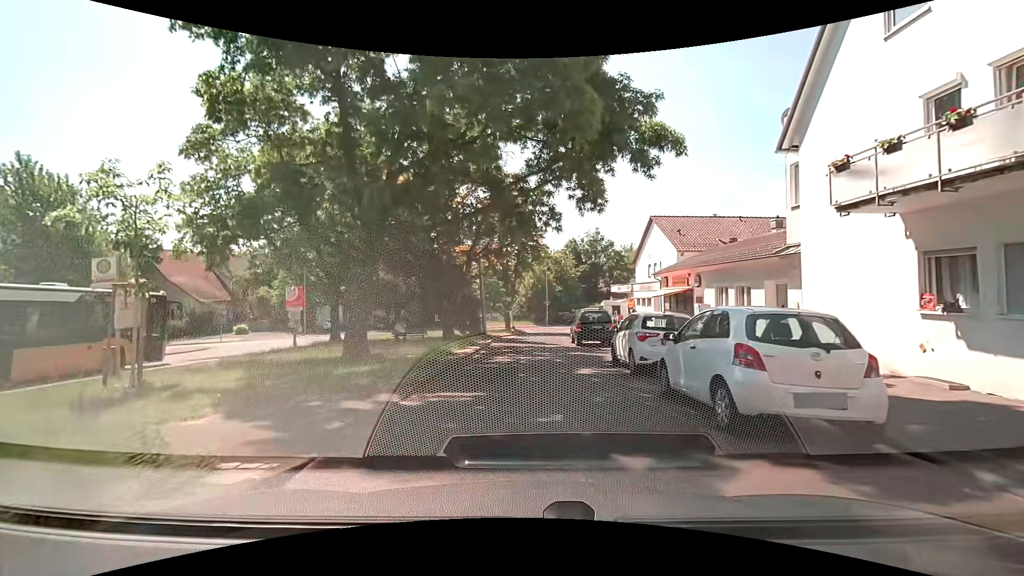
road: residential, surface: asphalt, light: Day
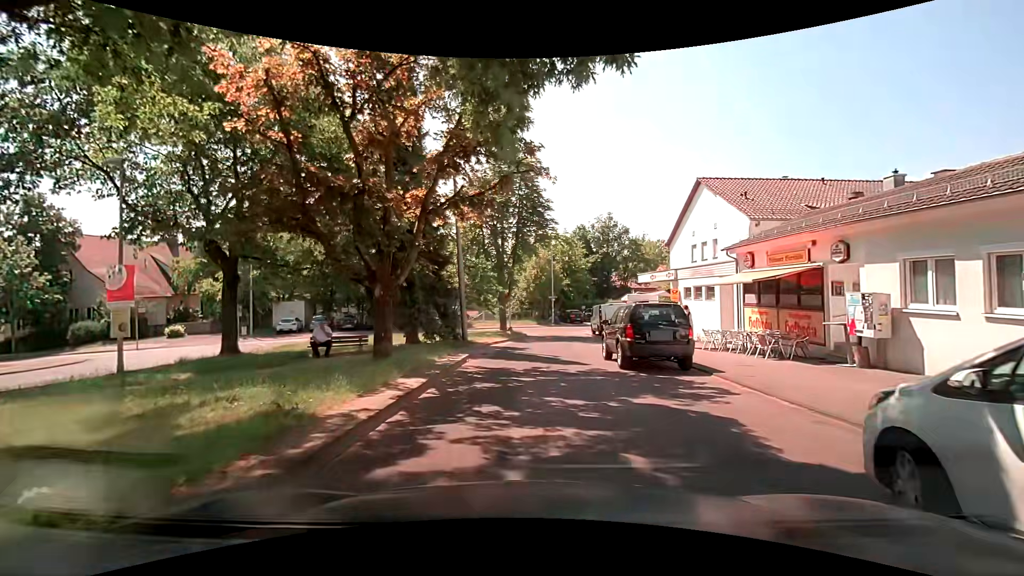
(0.0, +10.9) m; -1°
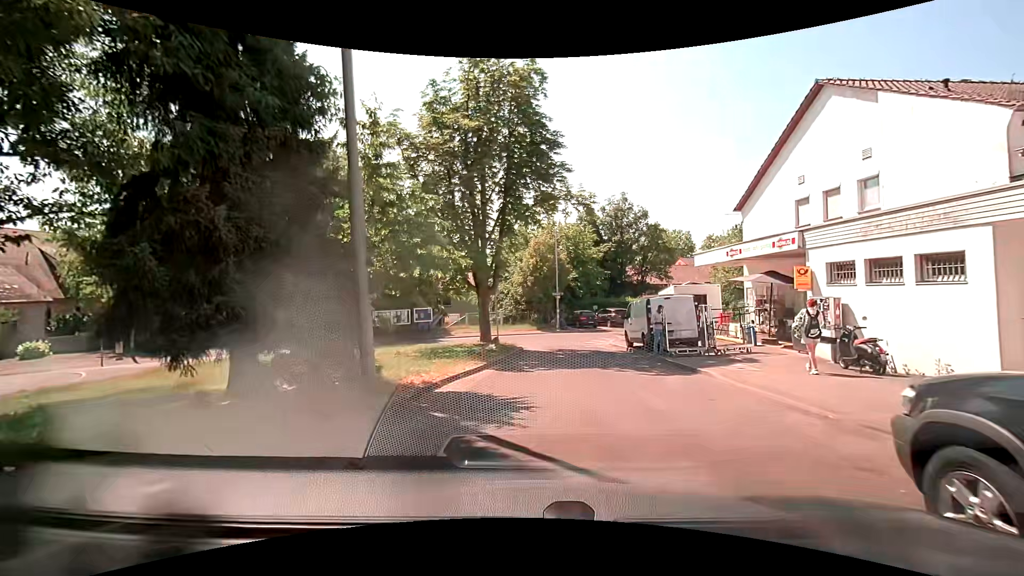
(+0.1, +12.7) m; +1°
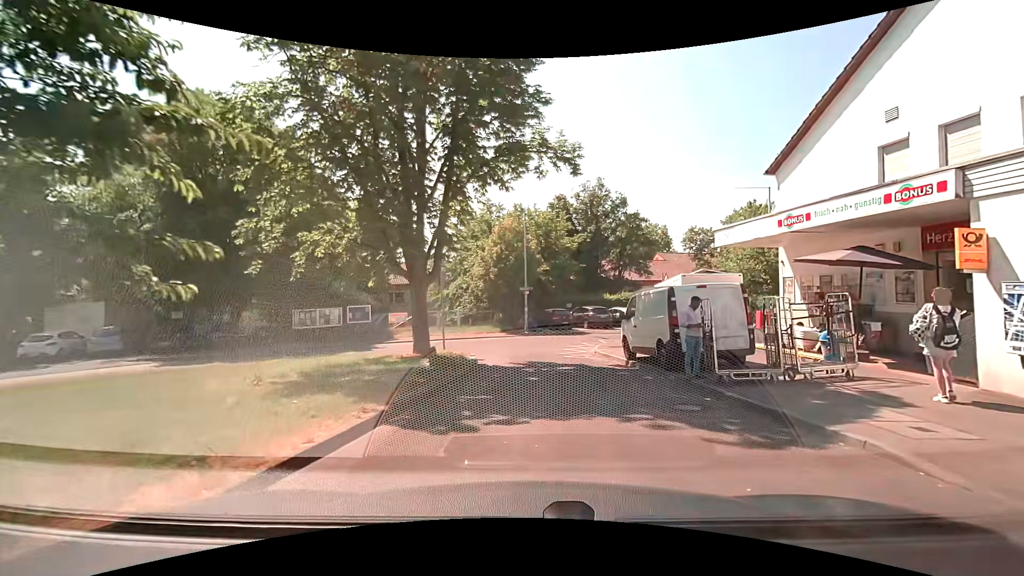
(+0.2, +6.8) m; +3°
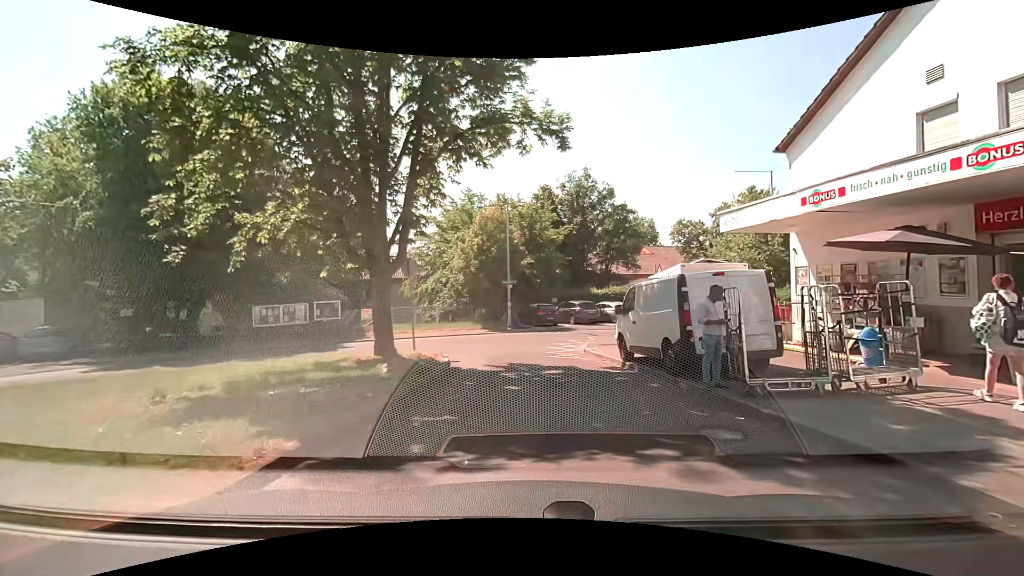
(0.0, +2.1) m; +1°
